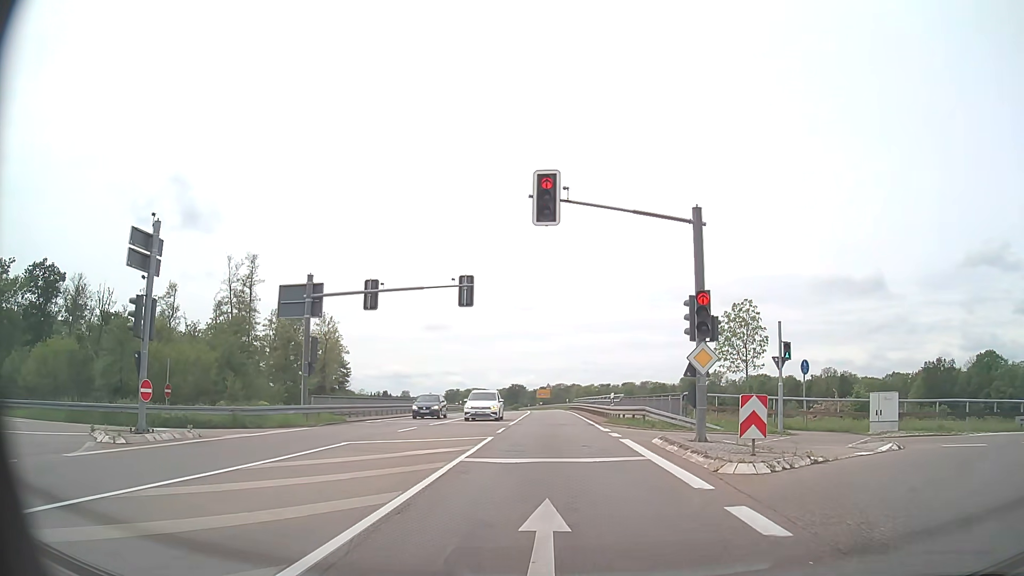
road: secondary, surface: asphalt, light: Day
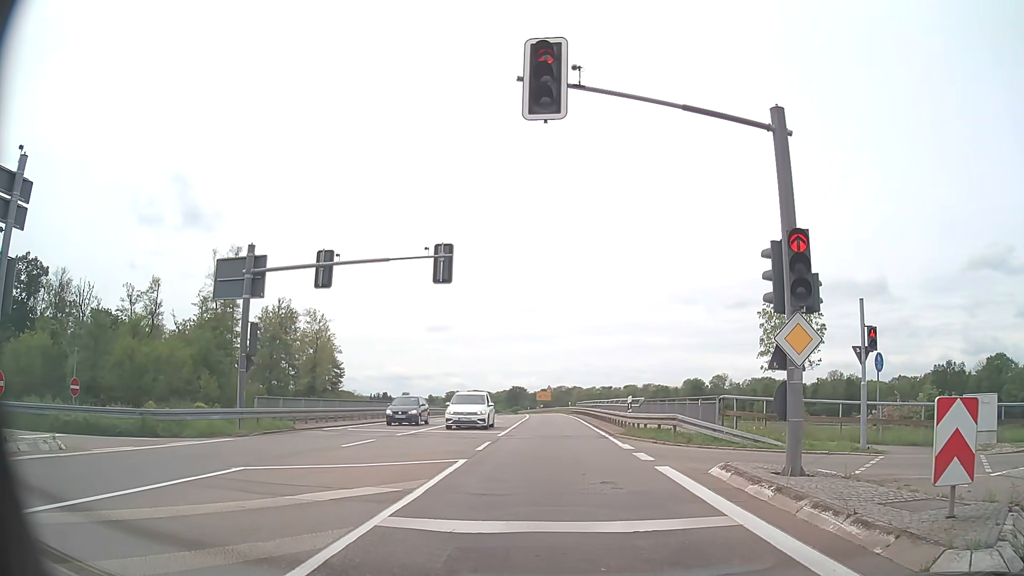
(0.0, +5.9) m; 0°
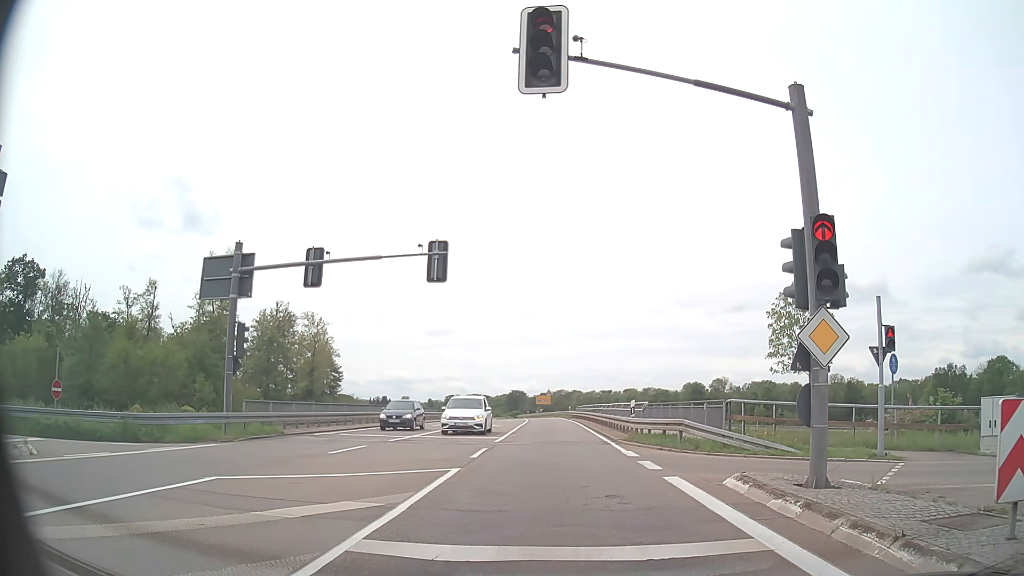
(0.0, +0.9) m; 0°
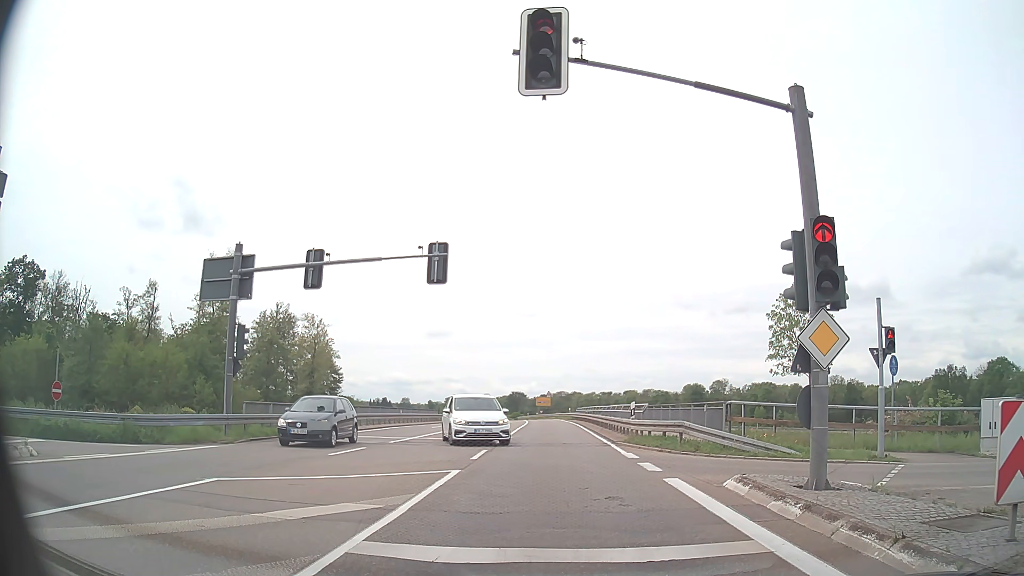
(0.0, +0.1) m; 0°
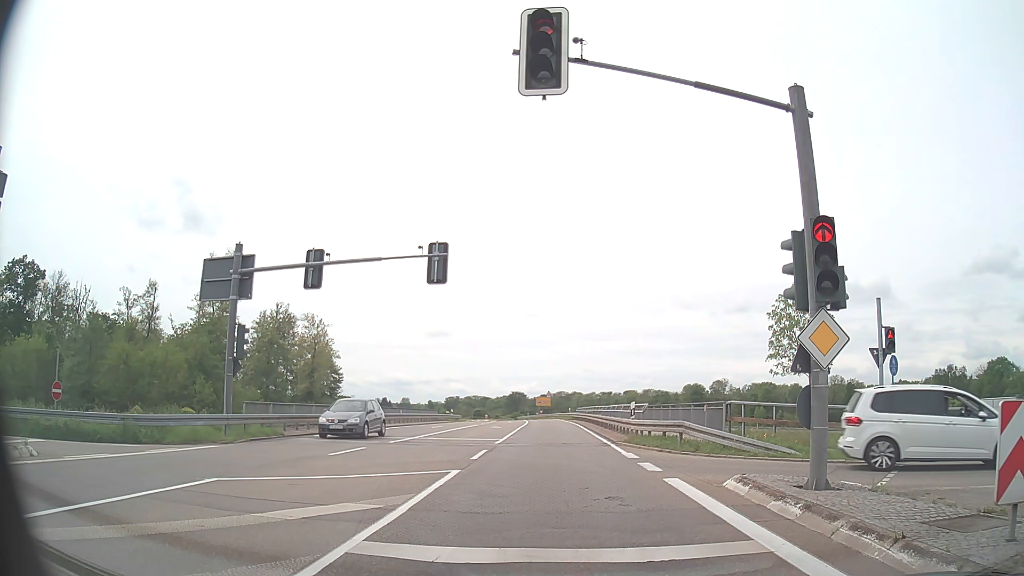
(0.0, 0.0) m; 0°
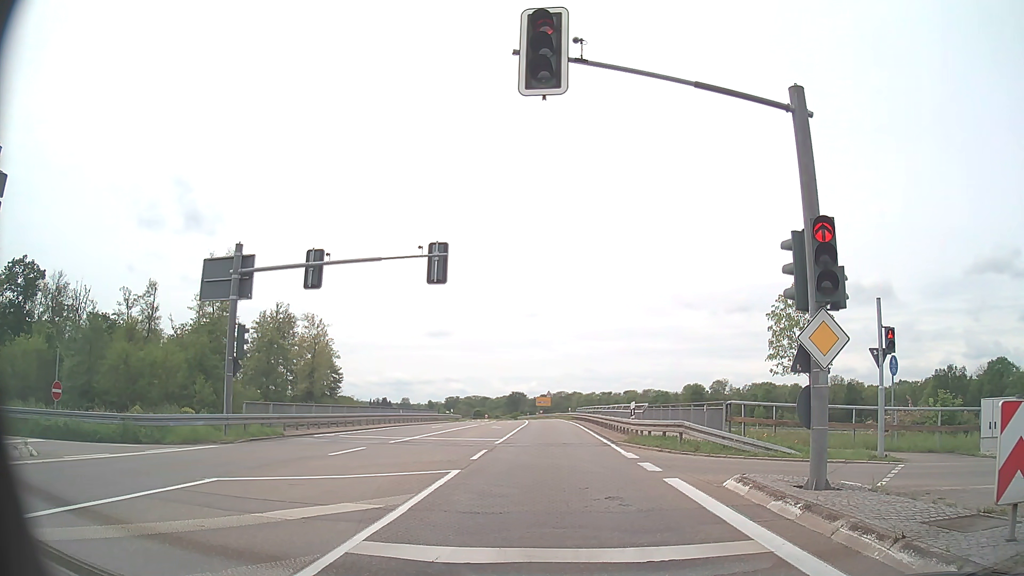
(0.0, 0.0) m; 0°
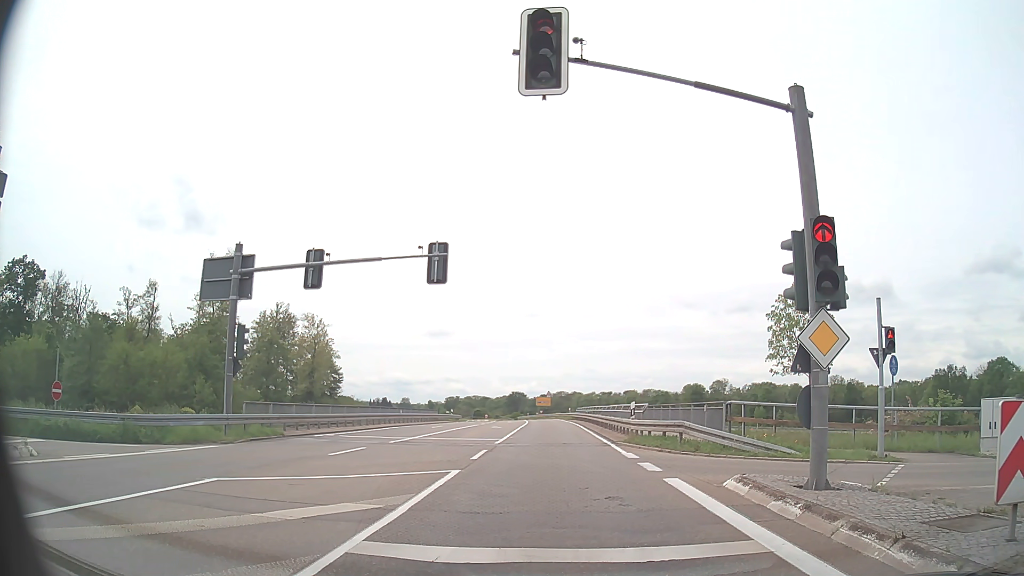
(0.0, 0.0) m; 0°
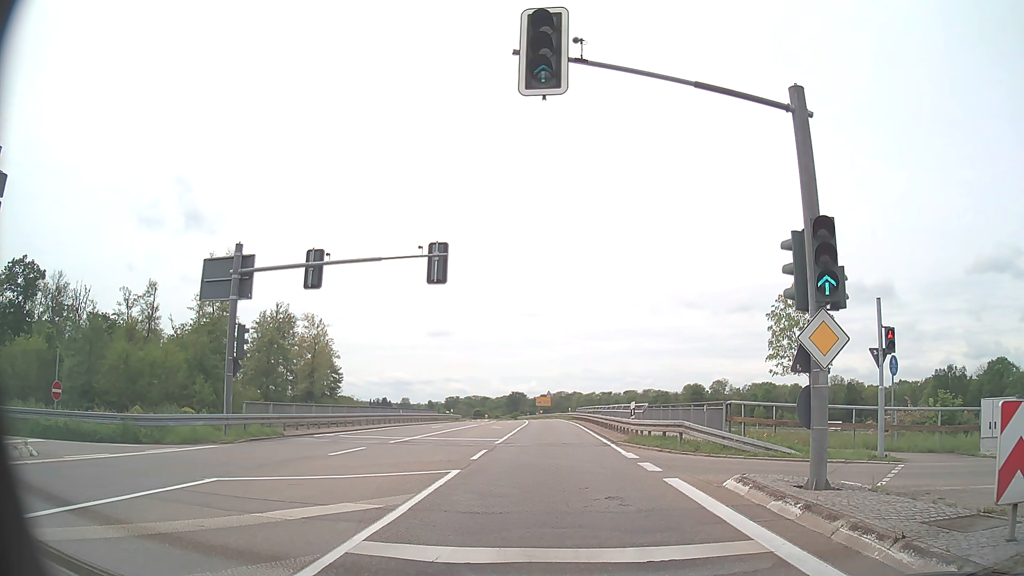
(0.0, 0.0) m; 0°
(0, +10) (0, +20) (0, +30) (0, +40) (-1, +50) (-1, +60) (-2, +70) (-2, +80) (-3, +90) (-4, +100) m
